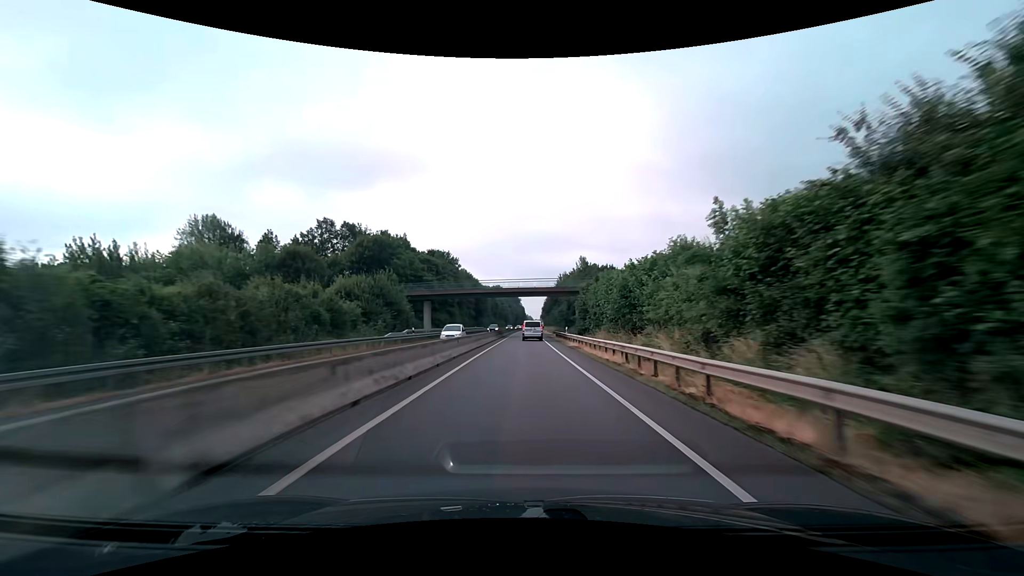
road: trunk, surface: asphalt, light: Day
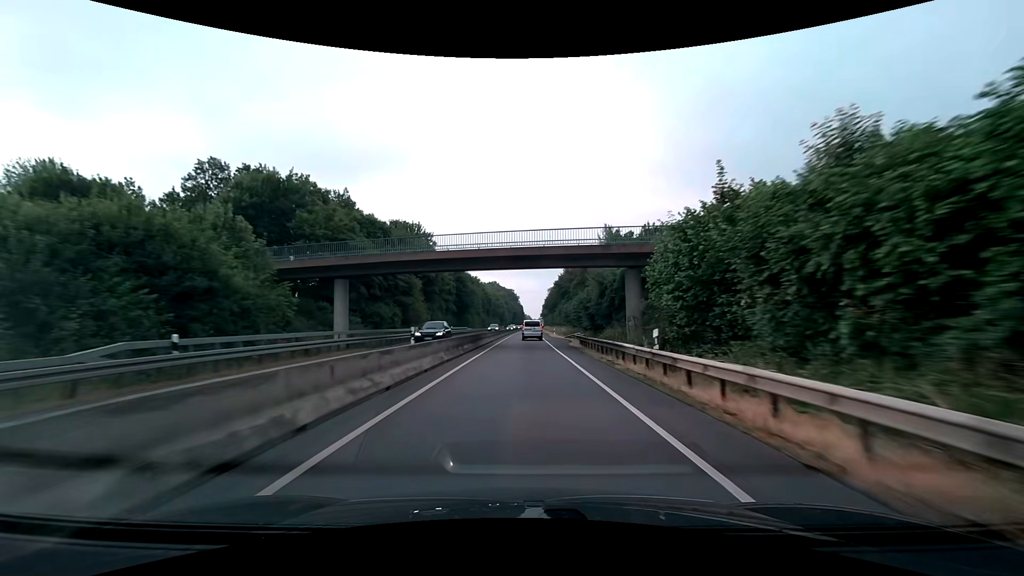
(0.0, +30.3) m; 0°
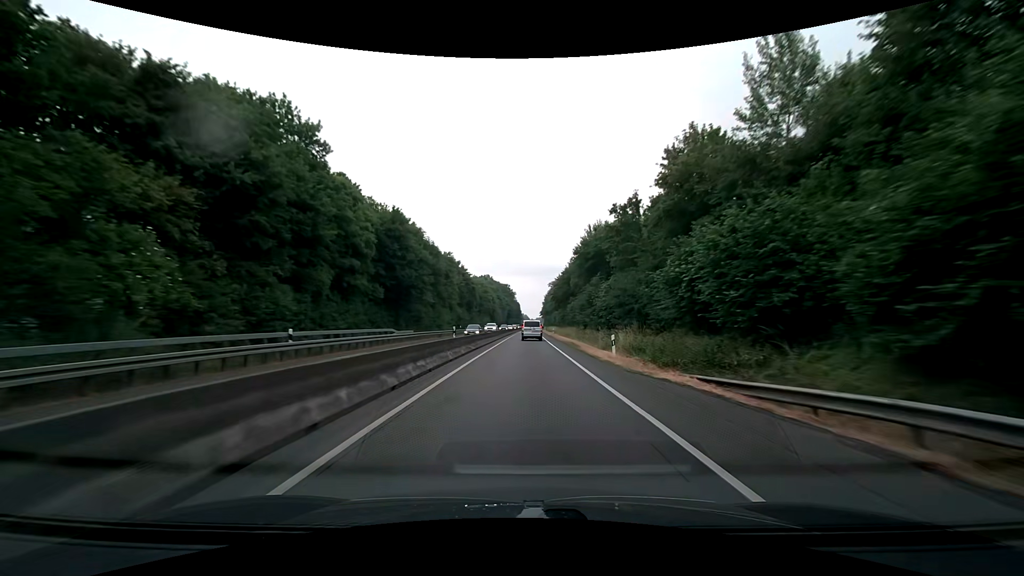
(+0.3, +45.4) m; 0°
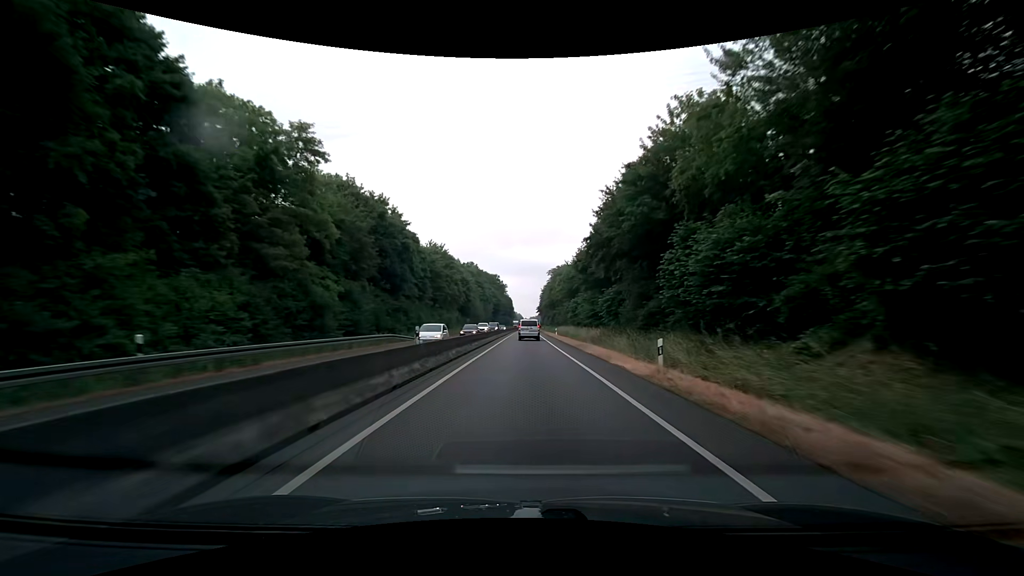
(+0.8, +60.3) m; +1°
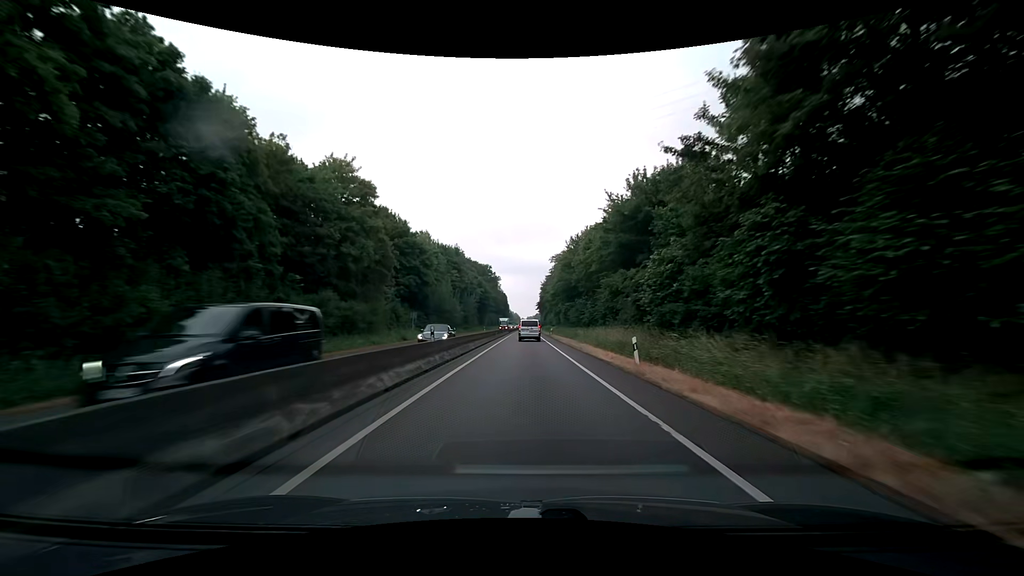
(+0.1, +44.6) m; 0°
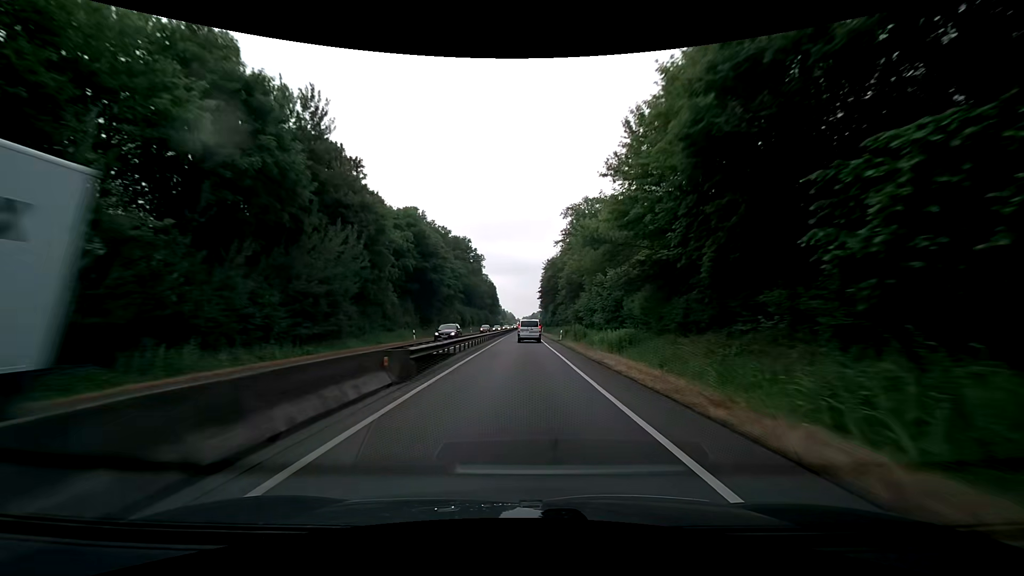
(+0.6, +72.3) m; +1°
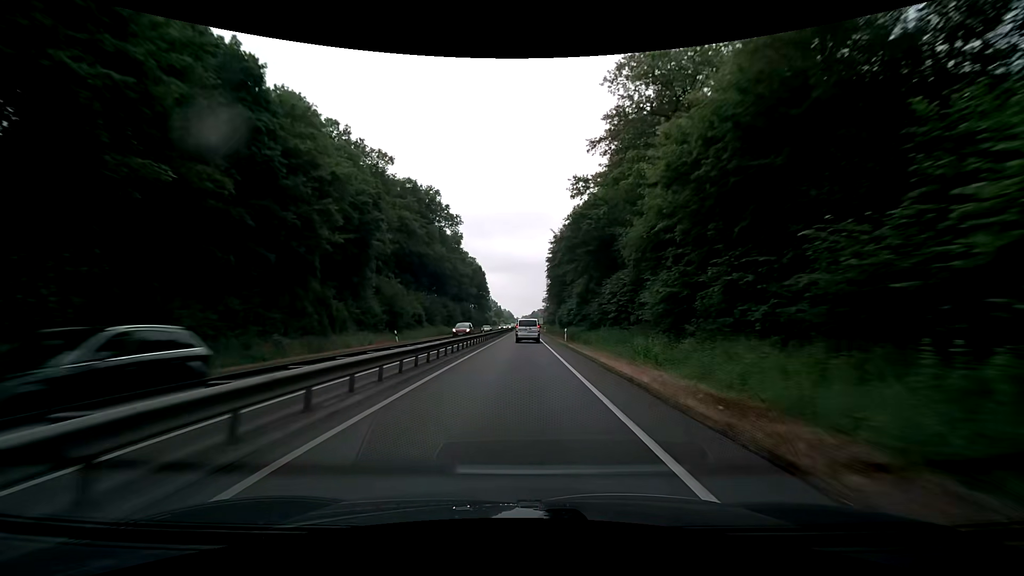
(-0.1, +55.8) m; 0°
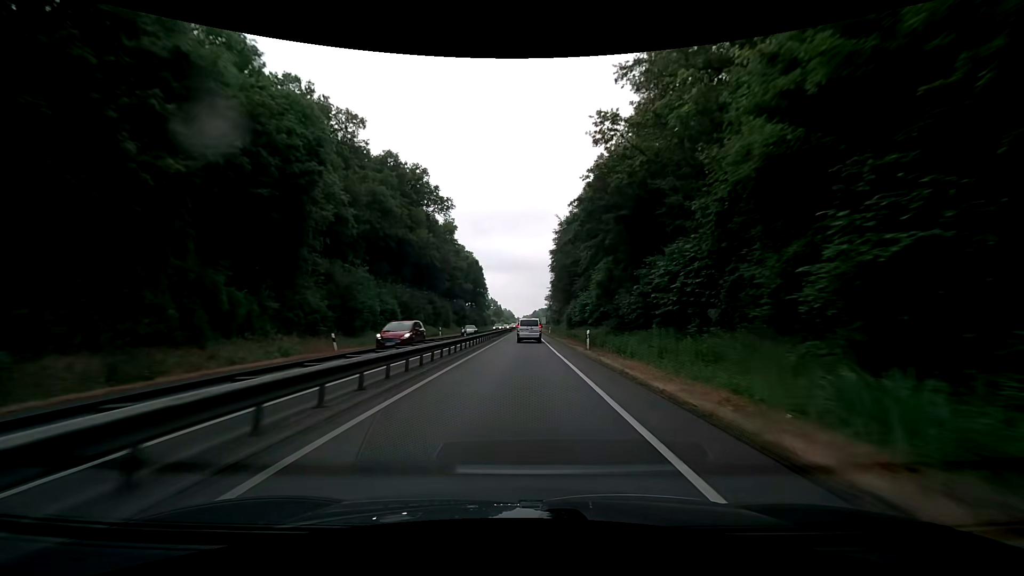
(-0.1, +13.6) m; 0°
